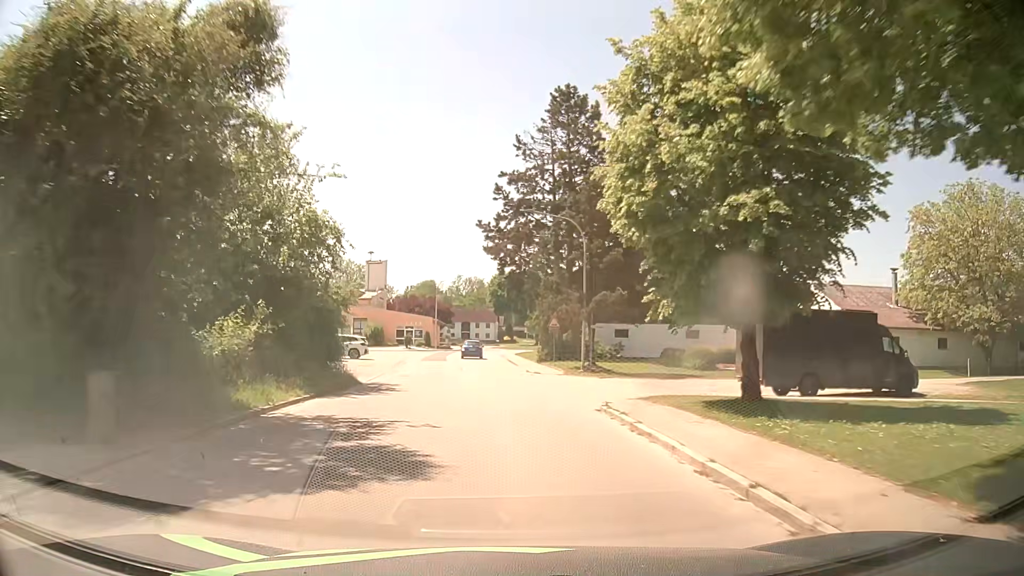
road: tertiary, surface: asphalt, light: Day
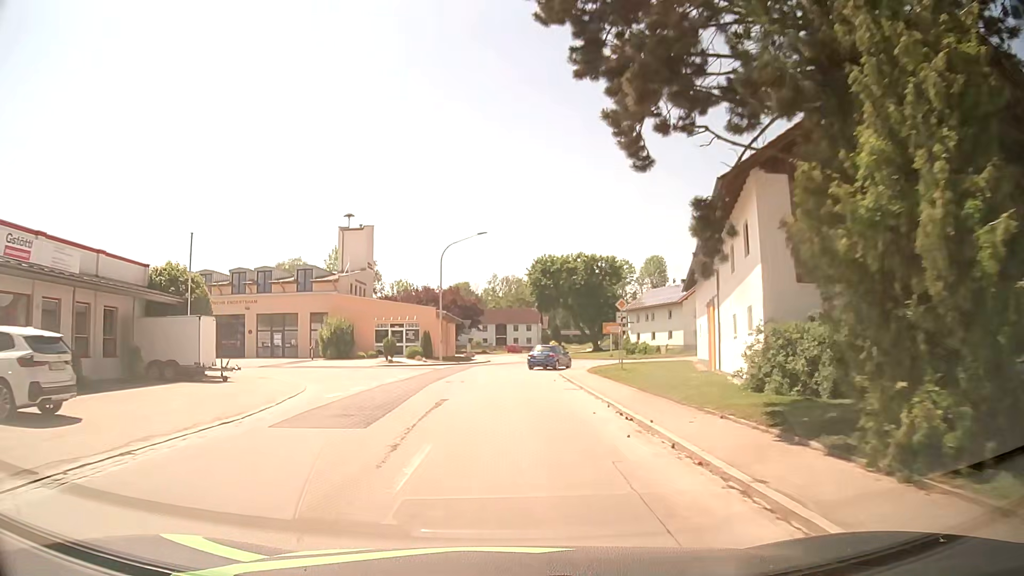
(-1.0, +36.4) m; -4°
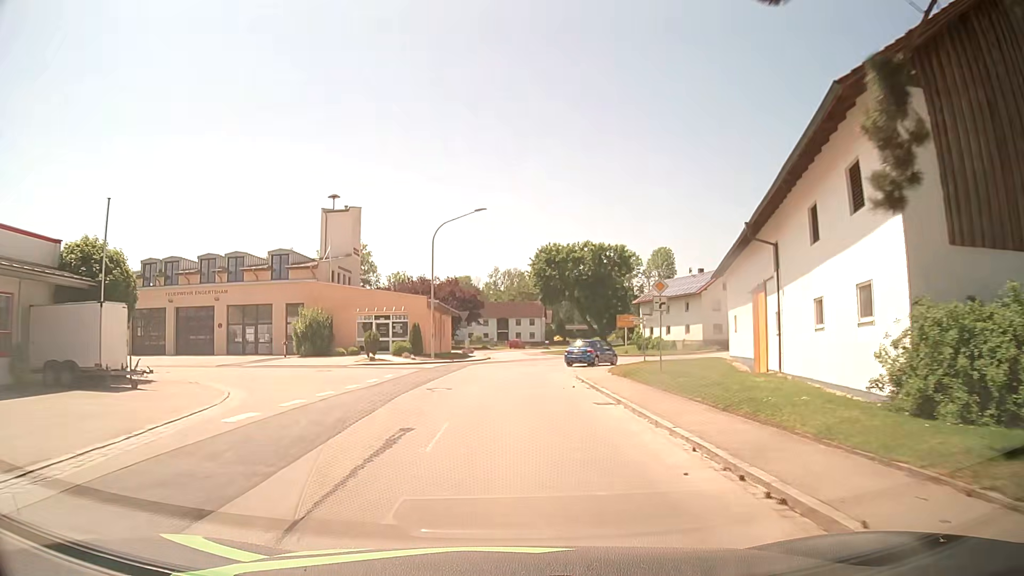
(0.0, +7.0) m; 0°
(0, +10) (0, +20) (+1, +30) (+4, +39) (+12, +46) (+21, +49) (+31, +49) (+41, +49) (+51, +49) (+61, +50) m
